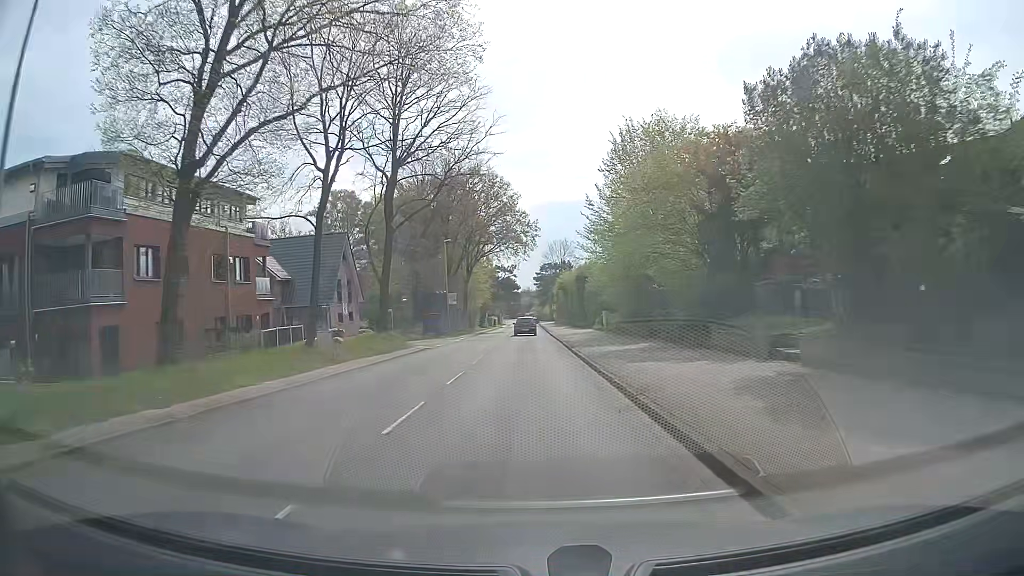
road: tertiary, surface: asphalt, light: Day
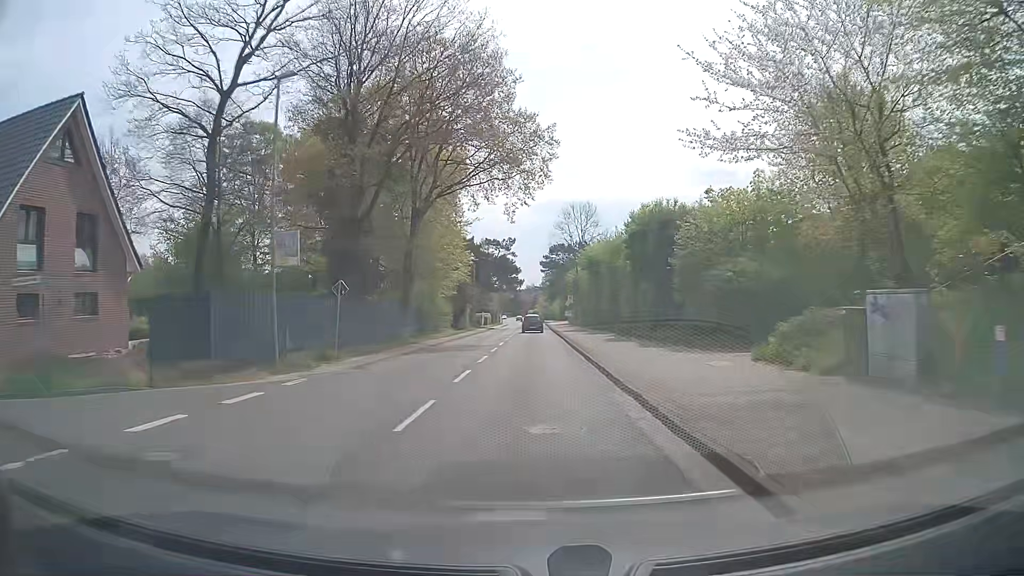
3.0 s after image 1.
(-0.1, +38.5) m; 0°
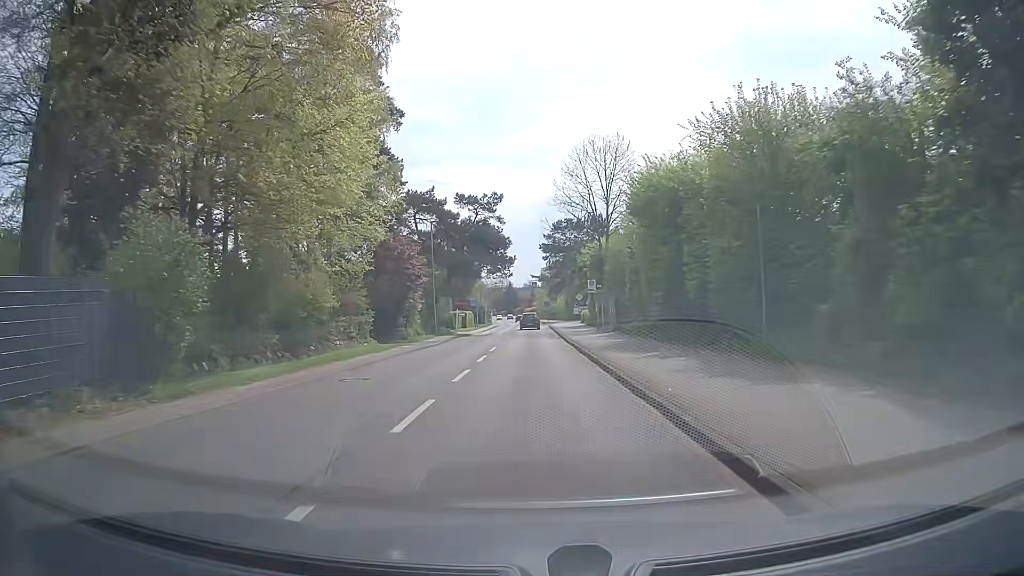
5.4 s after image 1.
(-0.1, +30.6) m; 0°
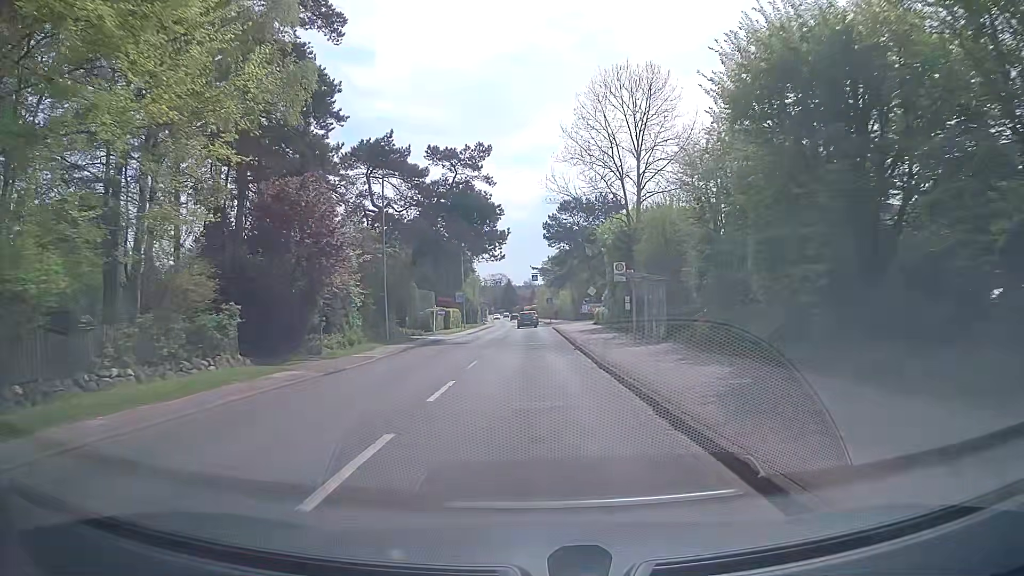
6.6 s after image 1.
(-0.1, +15.3) m; 0°
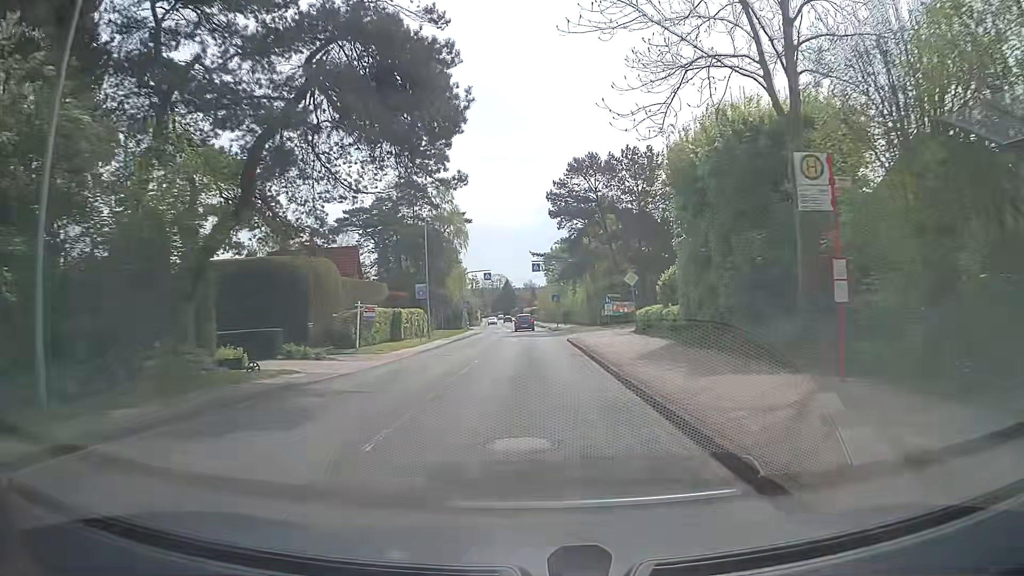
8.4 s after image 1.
(-0.1, +22.9) m; 0°
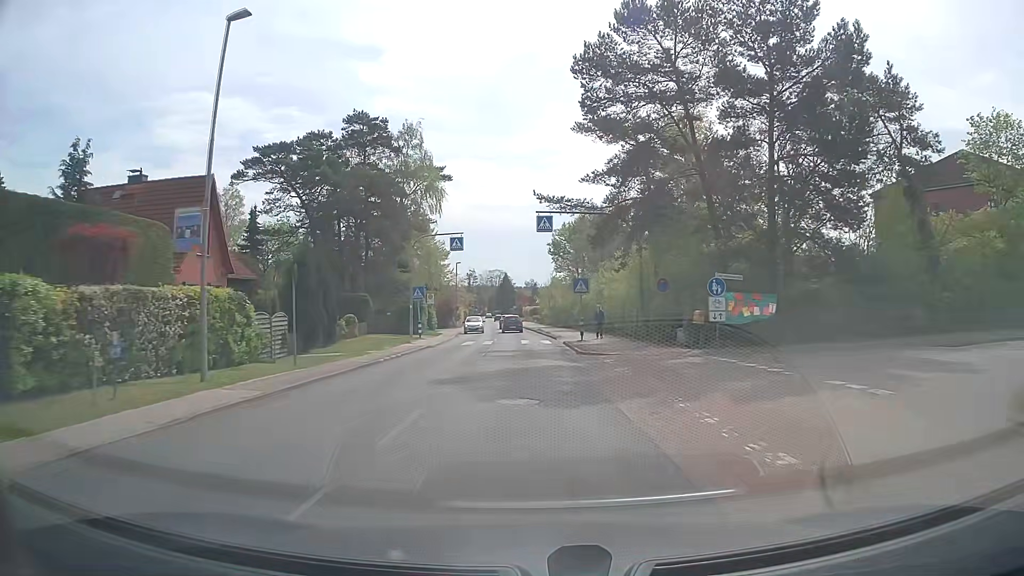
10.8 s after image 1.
(-0.3, +30.4) m; -1°
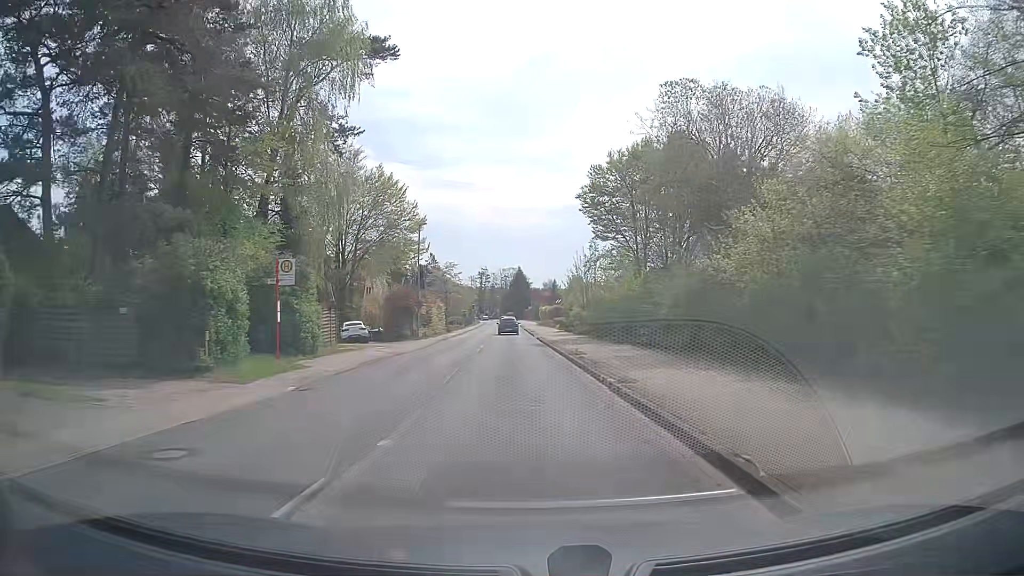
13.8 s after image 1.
(0.0, +35.9) m; -2°
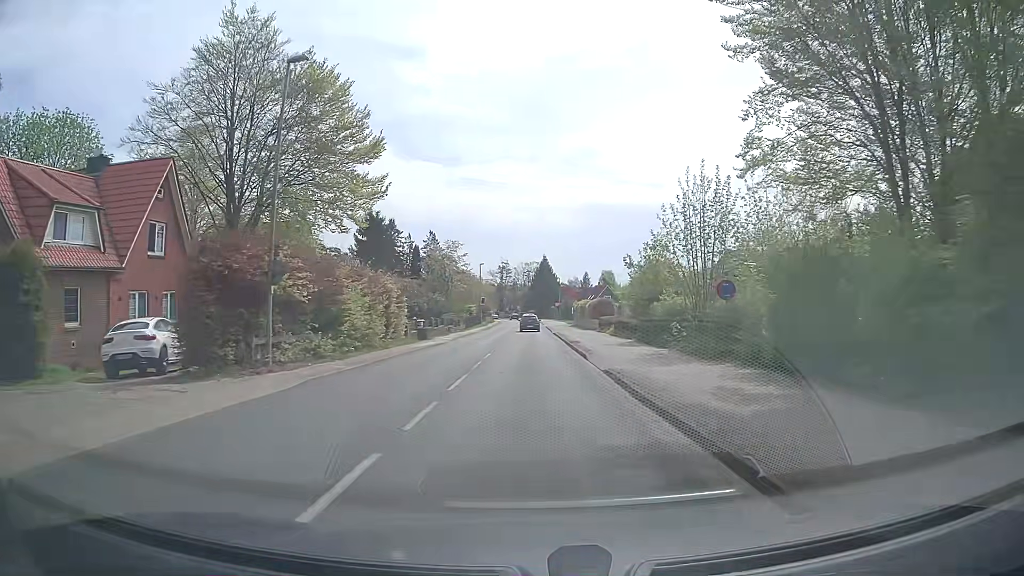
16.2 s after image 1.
(-0.4, +30.1) m; -1°
(0, +10) (0, +20) (0, +30) (0, +40) (0, +50) (0, +60) (0, +70) (0, +80) (0, +90) (0, +100) m
